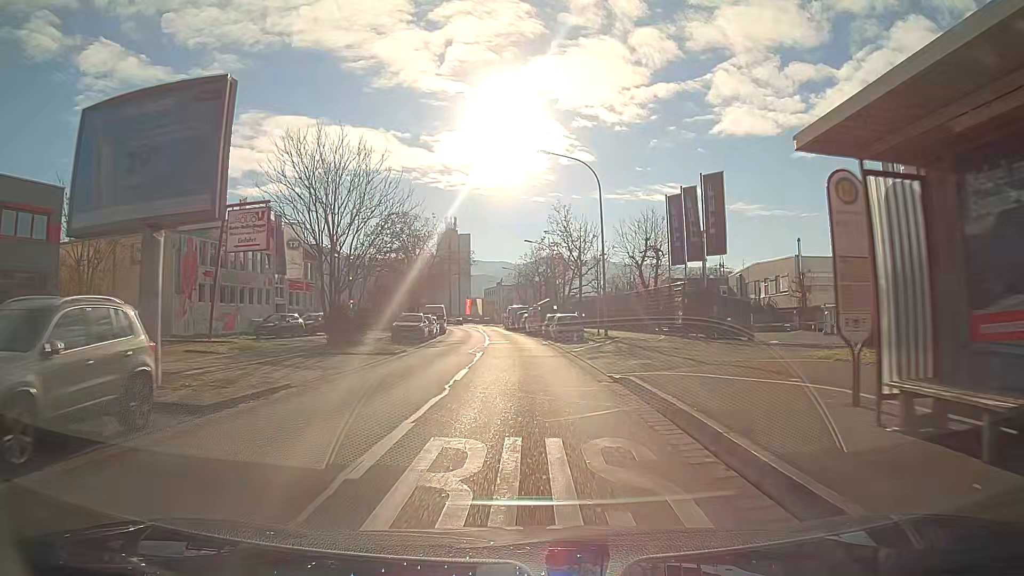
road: secondary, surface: asphalt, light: Day
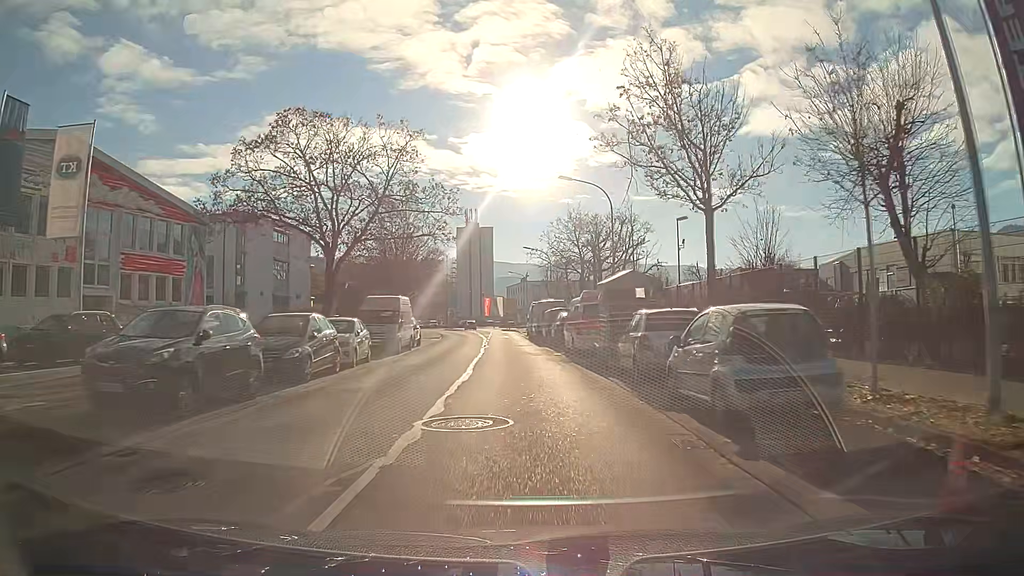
(-0.6, +28.9) m; -3°
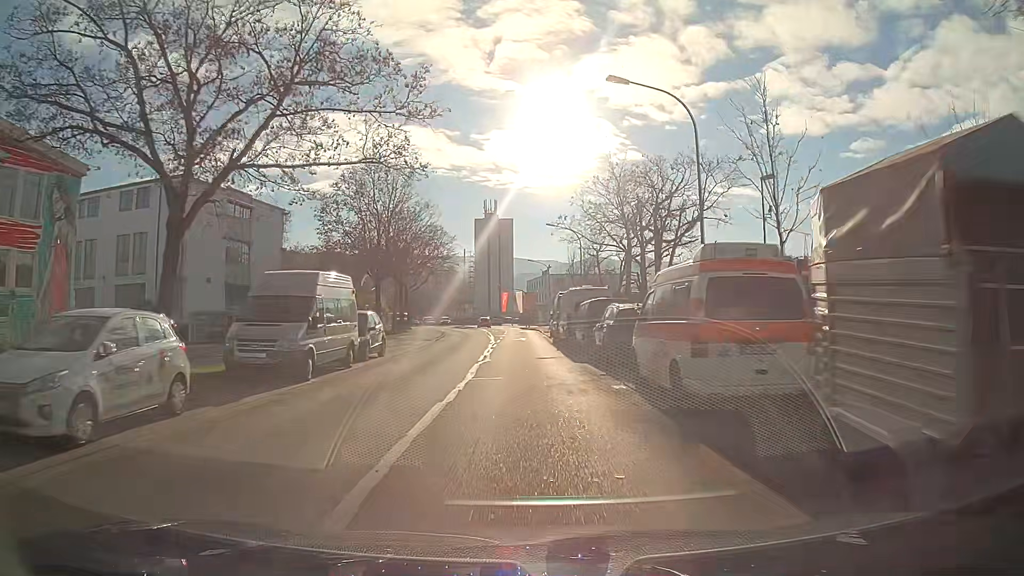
(-0.2, +14.0) m; -2°
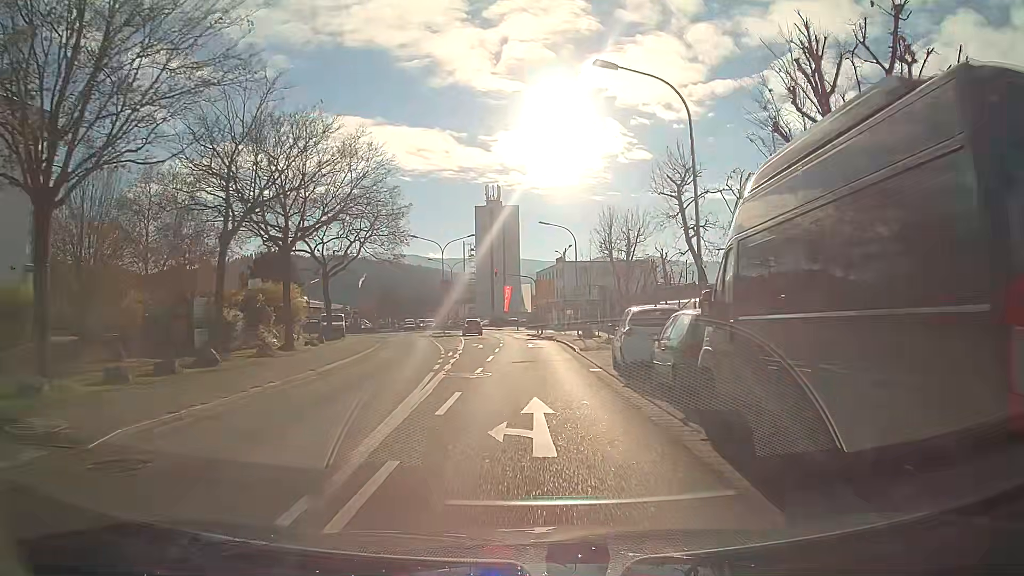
(-0.3, +33.0) m; -1°
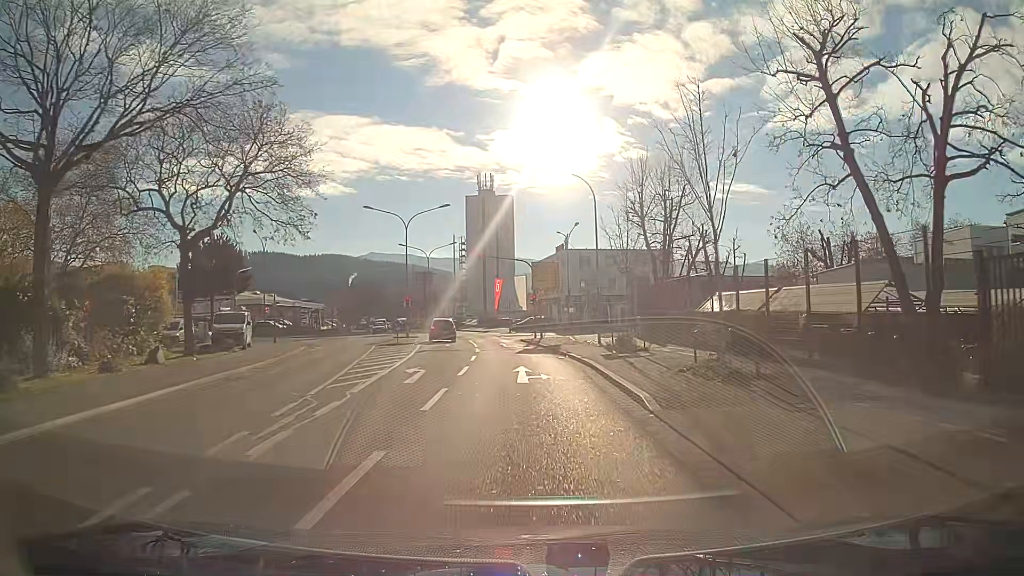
(+0.1, +17.7) m; 0°
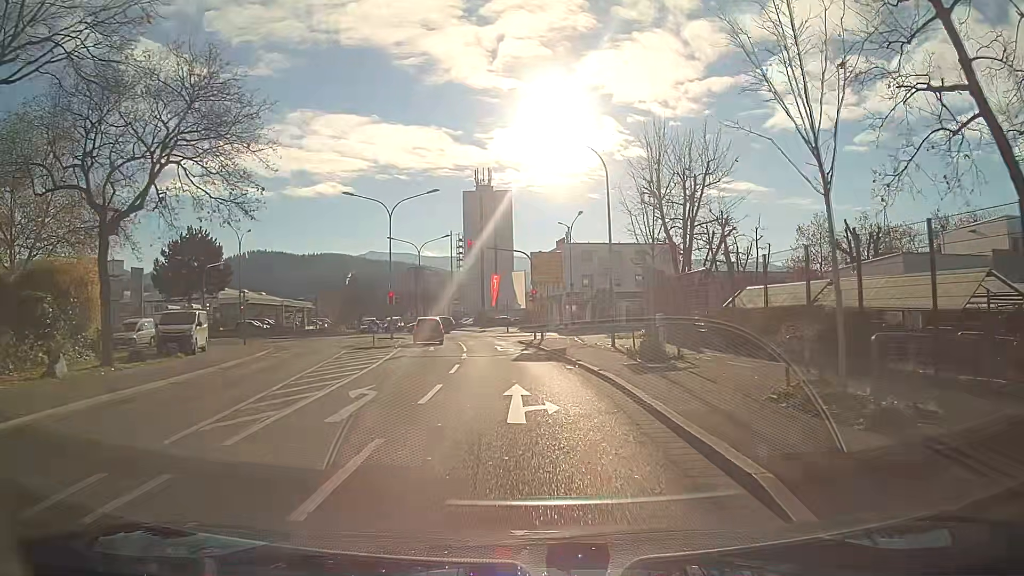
(0.0, +5.4) m; 0°
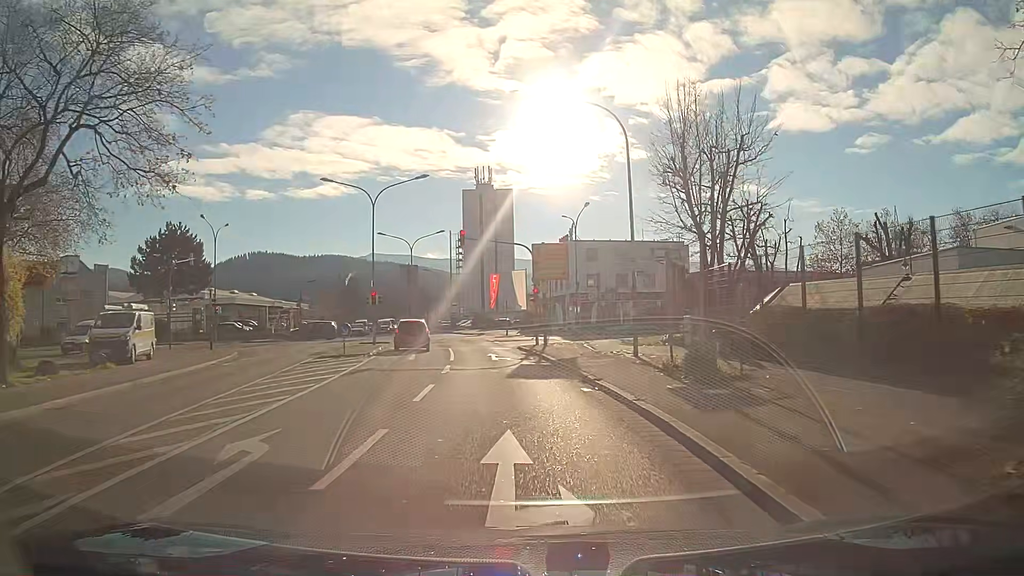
(0.0, +5.2) m; 0°
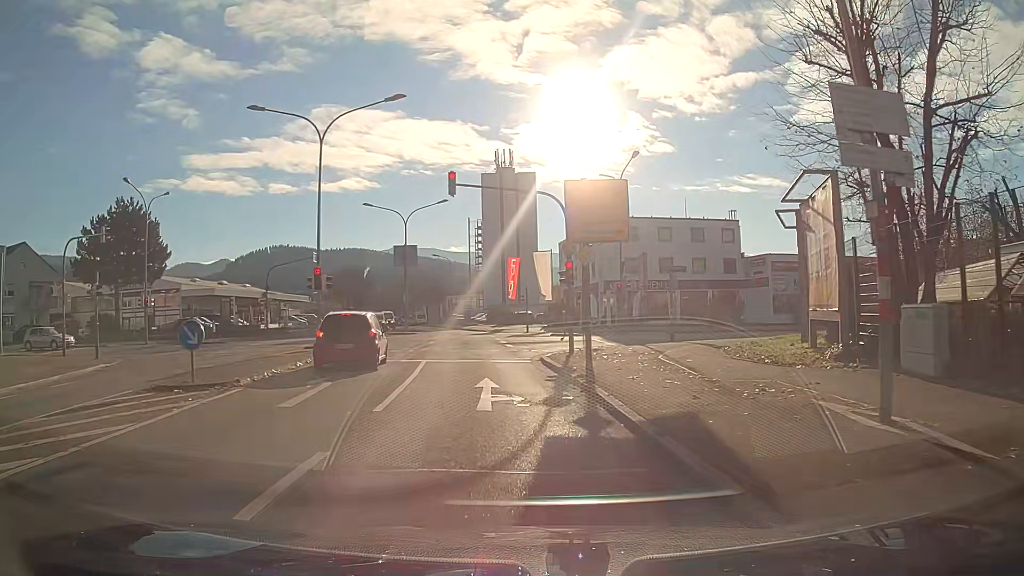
(-0.2, +13.6) m; -2°
(0, +10) (-1, +20) (-2, +30) (-4, +40) (-5, +50) (-8, +59) (-10, +69) (-12, +79) (-15, +89) (-17, +98) m
